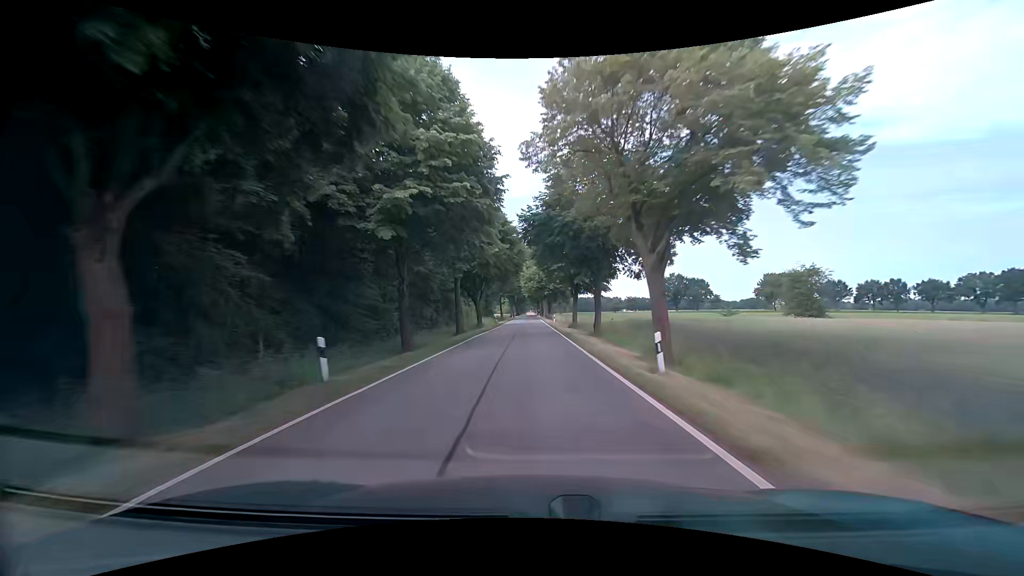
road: tertiary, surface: asphalt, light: Day
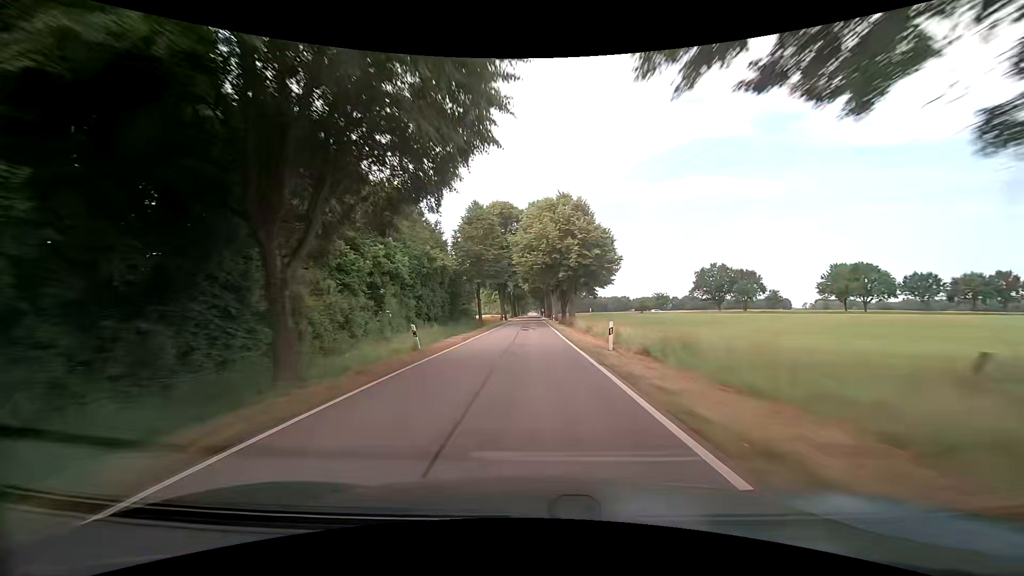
(-0.1, +42.4) m; 0°
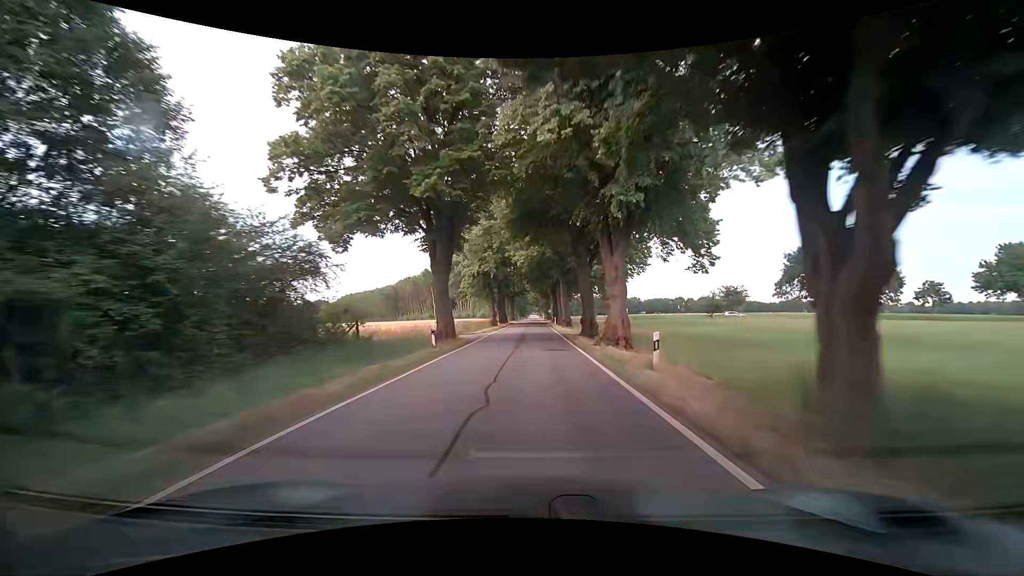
(-0.1, +55.2) m; 0°
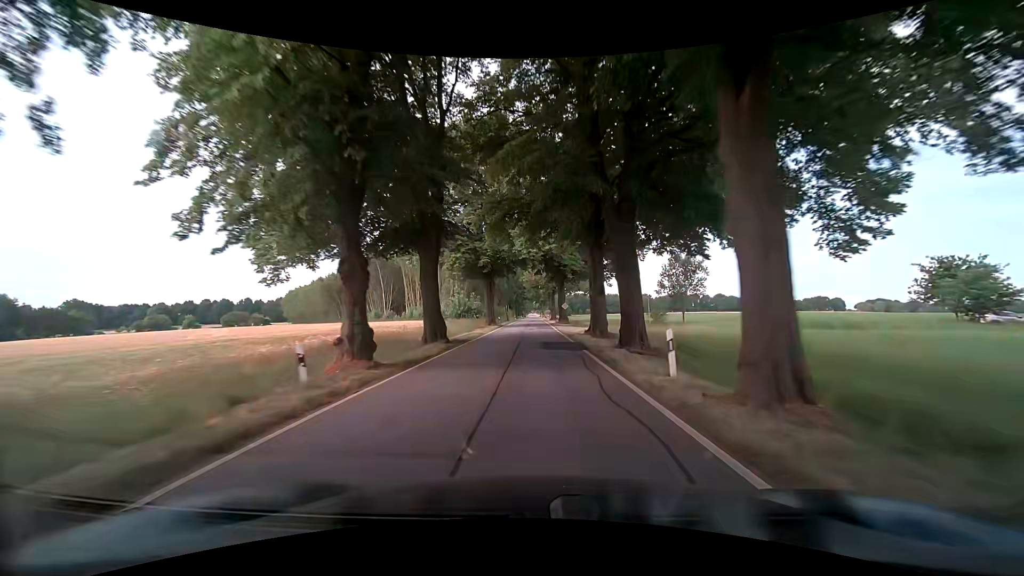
(-0.2, +53.5) m; 0°
(0, +10) (0, +20) (0, +30) (0, +40) (0, +50) (0, +60) (0, +70) (0, +80) (0, +90) (0, +100) m
